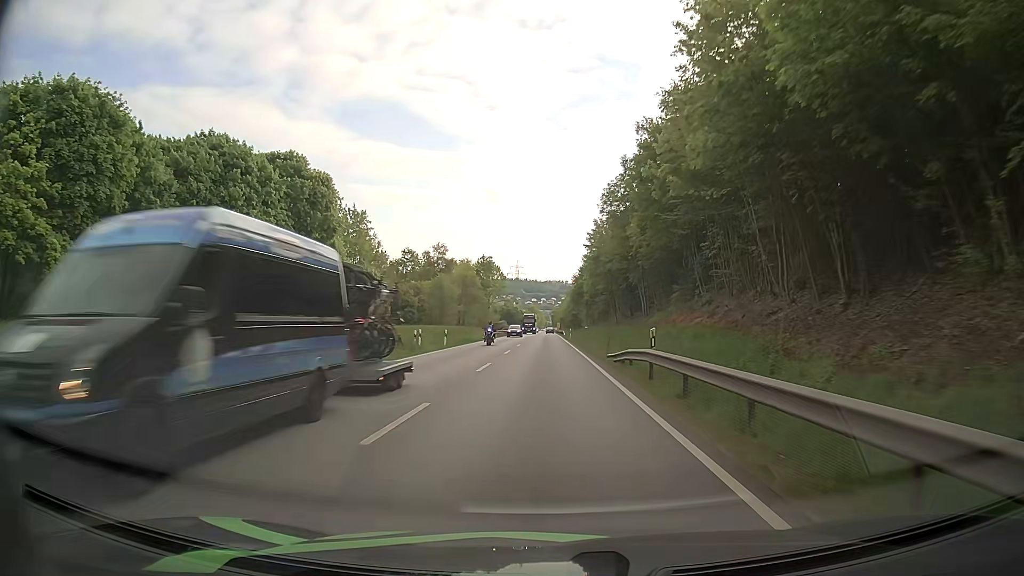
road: primary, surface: asphalt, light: Day
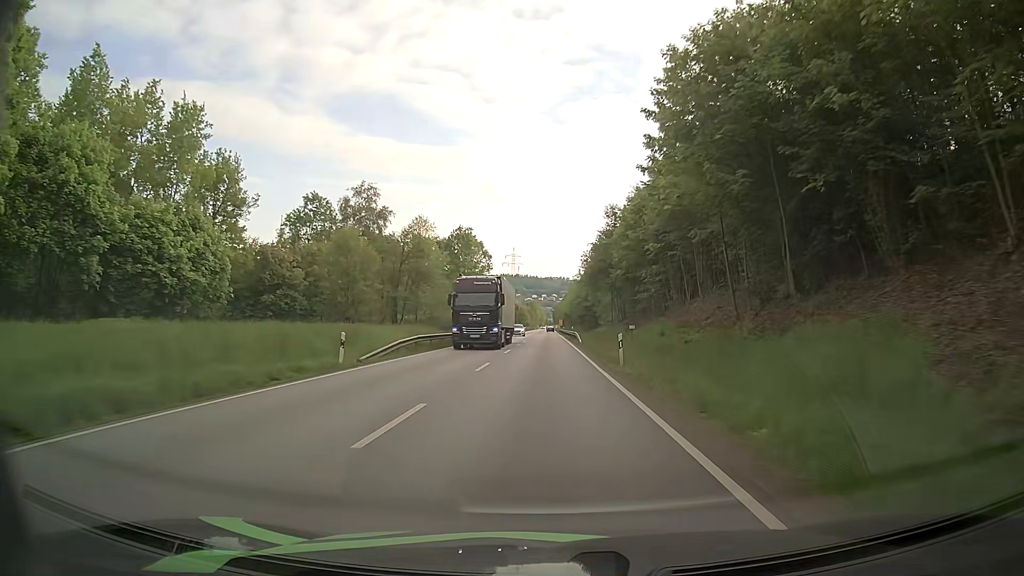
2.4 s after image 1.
(+0.1, +49.1) m; 0°
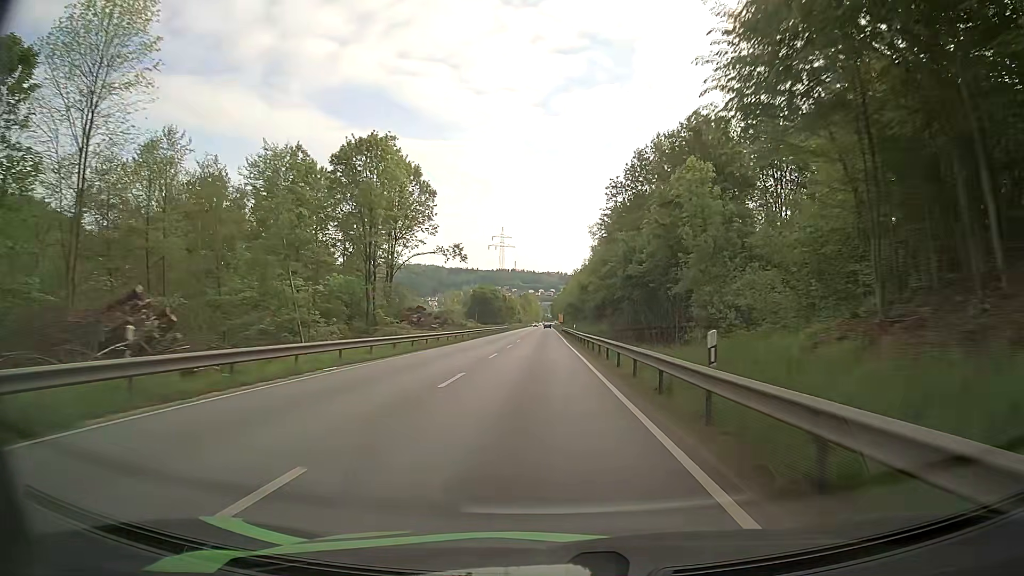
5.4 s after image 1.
(+0.4, +64.0) m; 0°
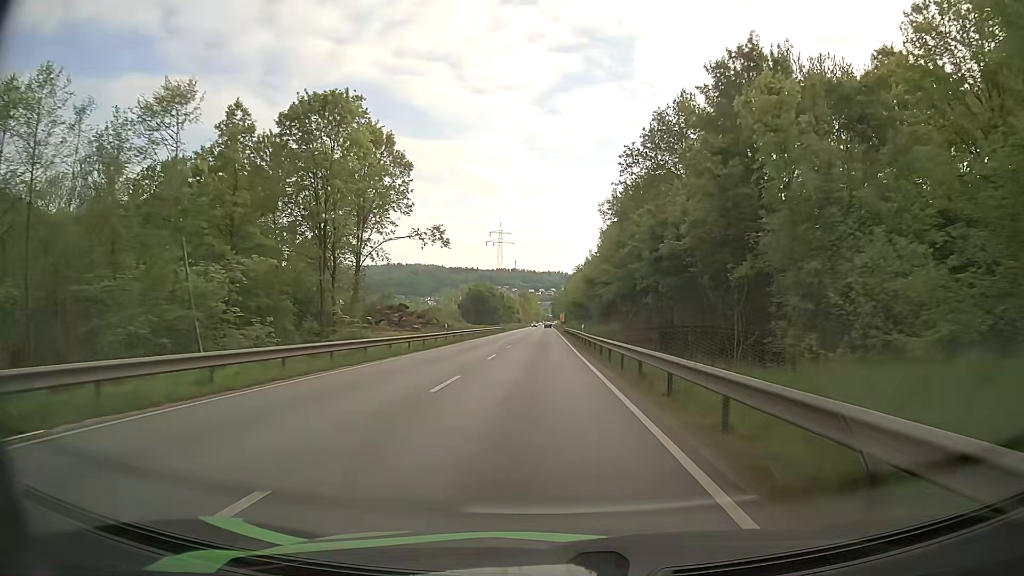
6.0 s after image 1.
(0.0, +13.0) m; 0°
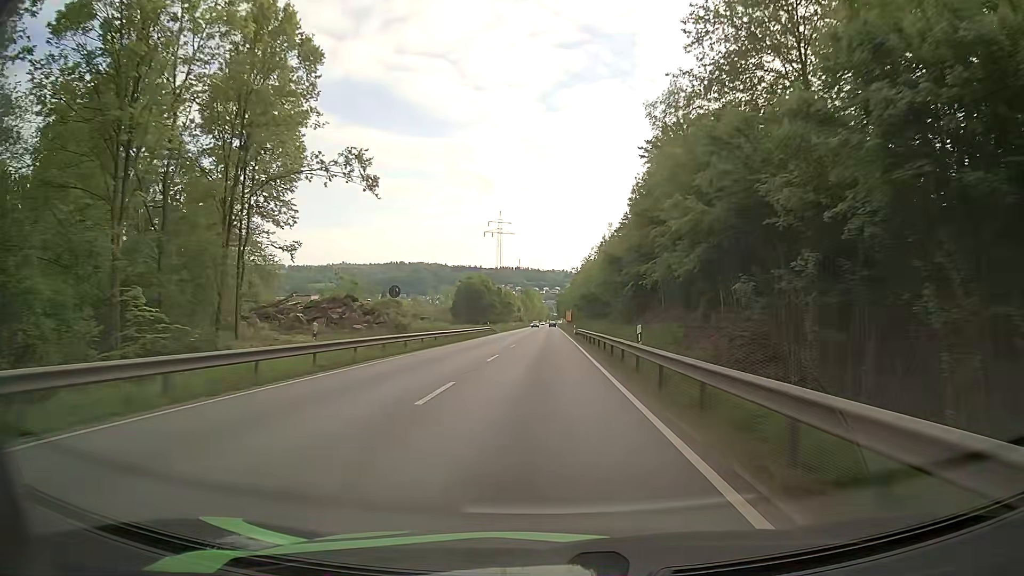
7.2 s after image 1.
(0.0, +26.3) m; 0°
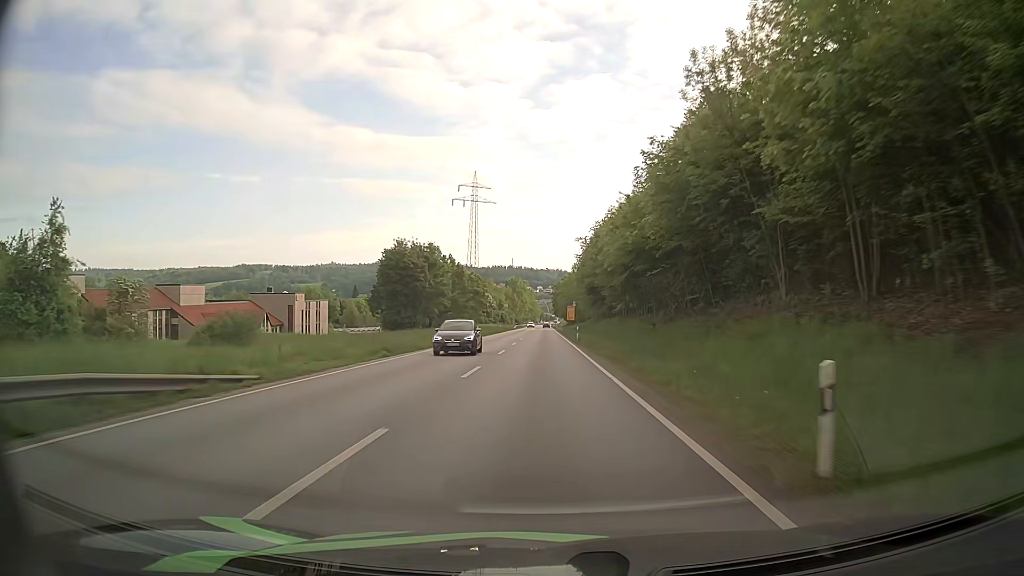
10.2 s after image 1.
(+0.2, +67.0) m; 0°
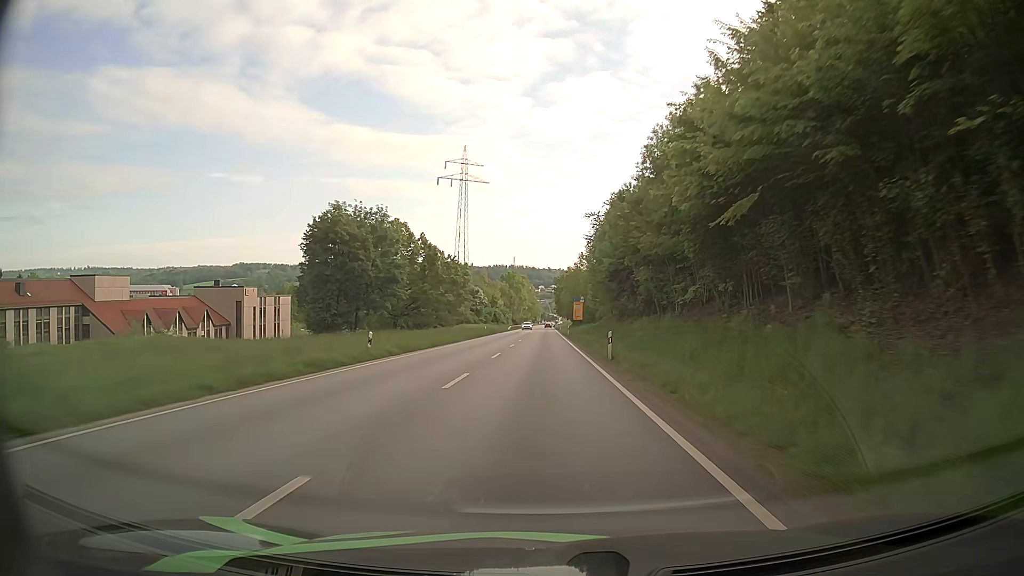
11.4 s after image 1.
(0.0, +26.8) m; 0°
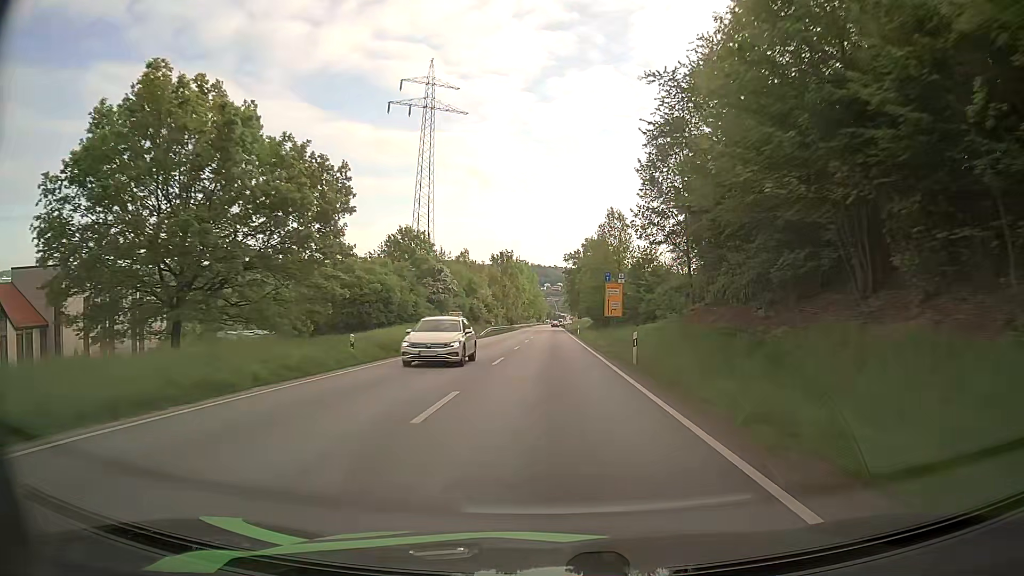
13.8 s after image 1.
(-0.4, +53.1) m; -1°
(0, +10) (0, +20) (0, +30) (0, +40) (0, +50) (0, +60) (0, +70) (+1, +80) (+1, +90) (+1, +100) m
